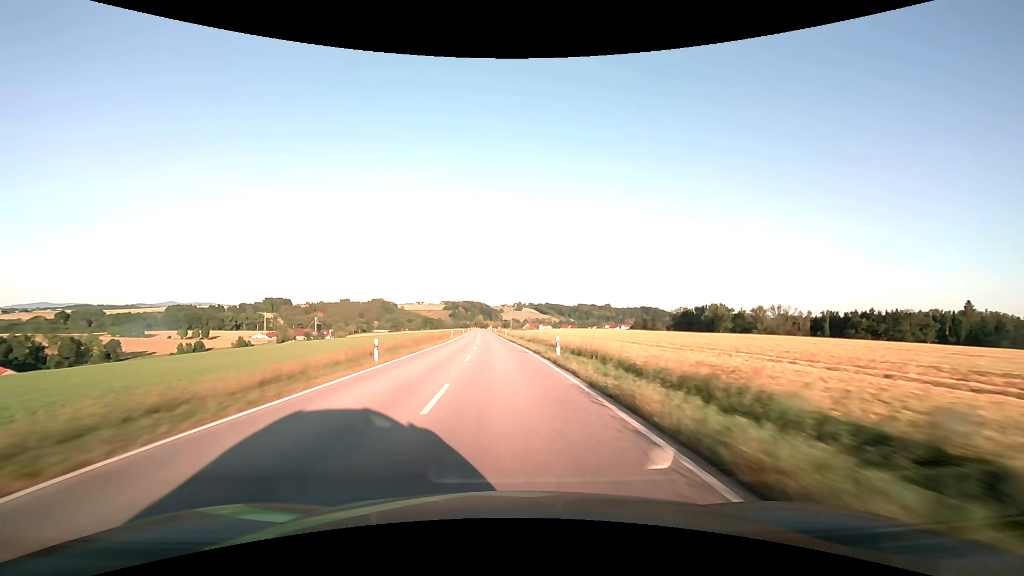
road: secondary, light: Day
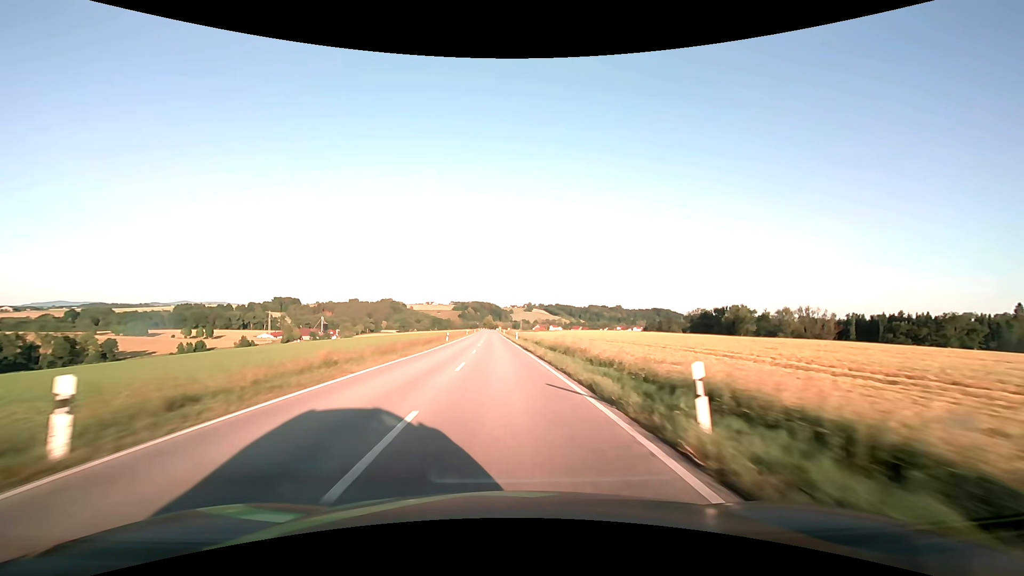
(-0.2, +15.9) m; -1°
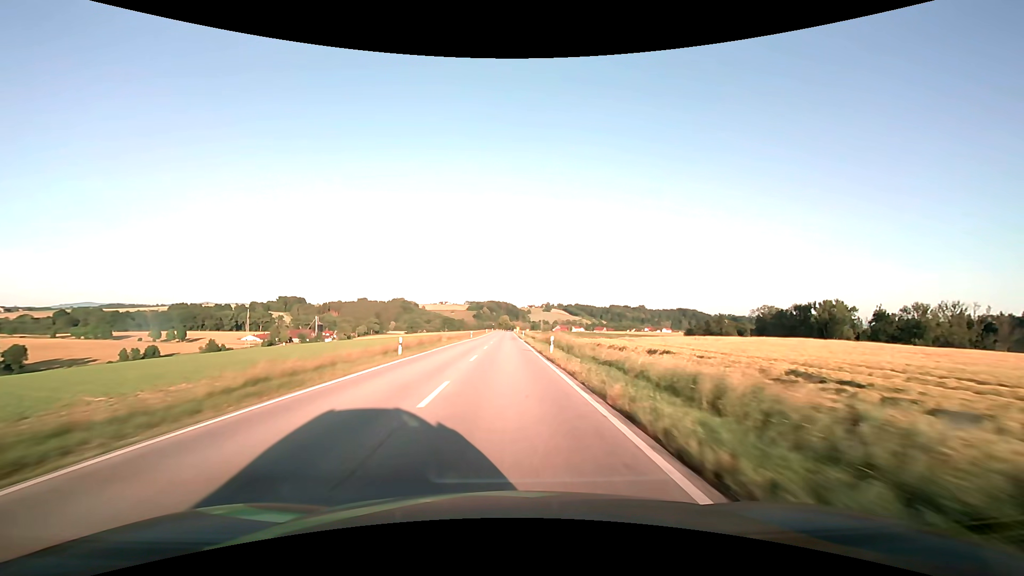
(-2.2, +79.2) m; -2°
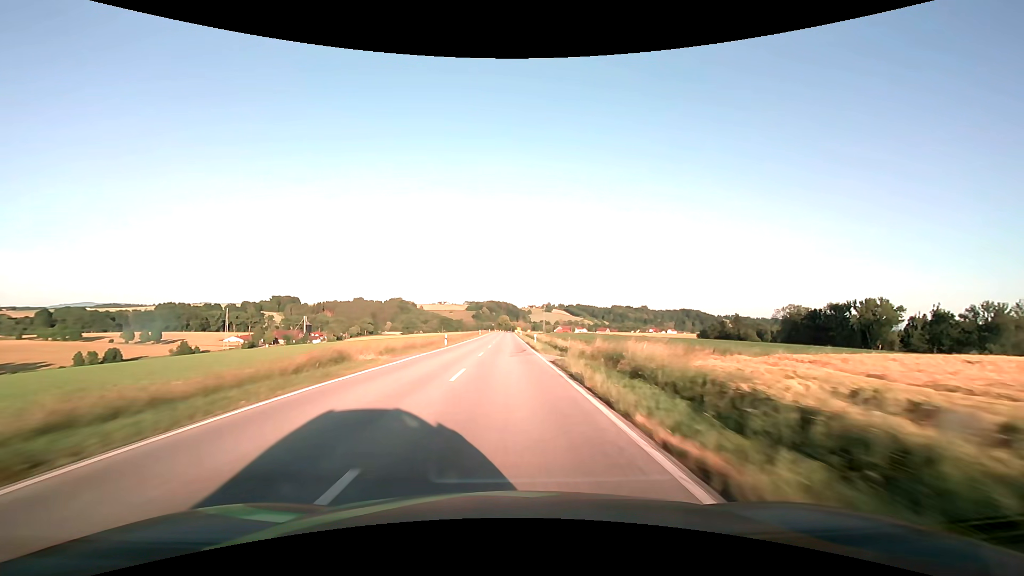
(0.0, +31.6) m; 0°
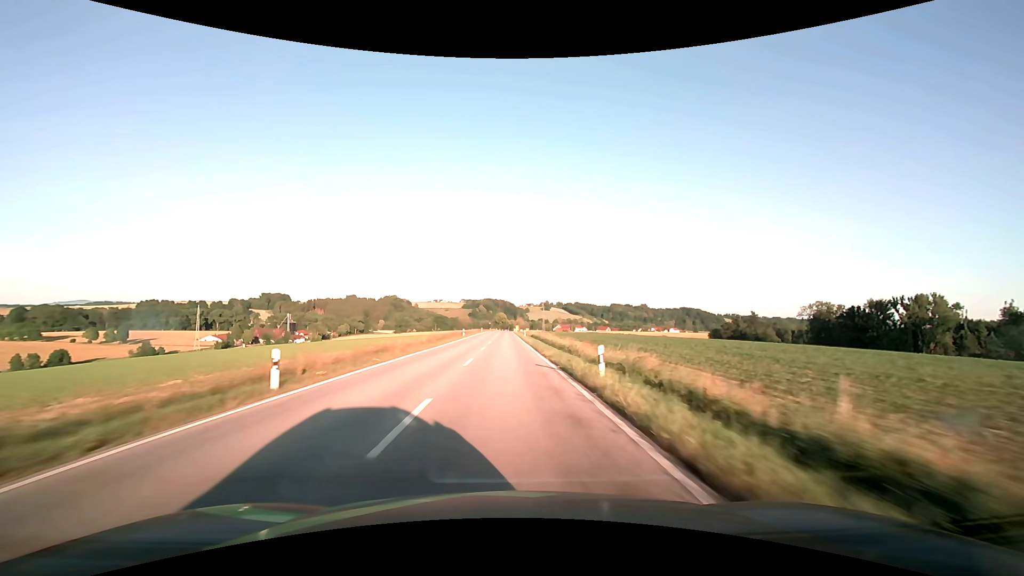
(0.0, +31.6) m; 0°
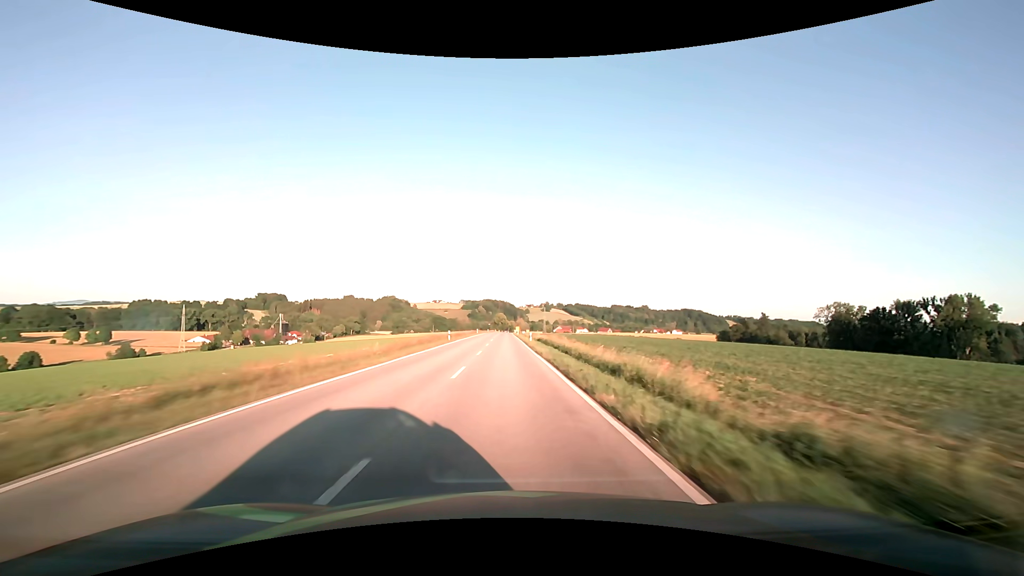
(0.0, +15.8) m; 0°
